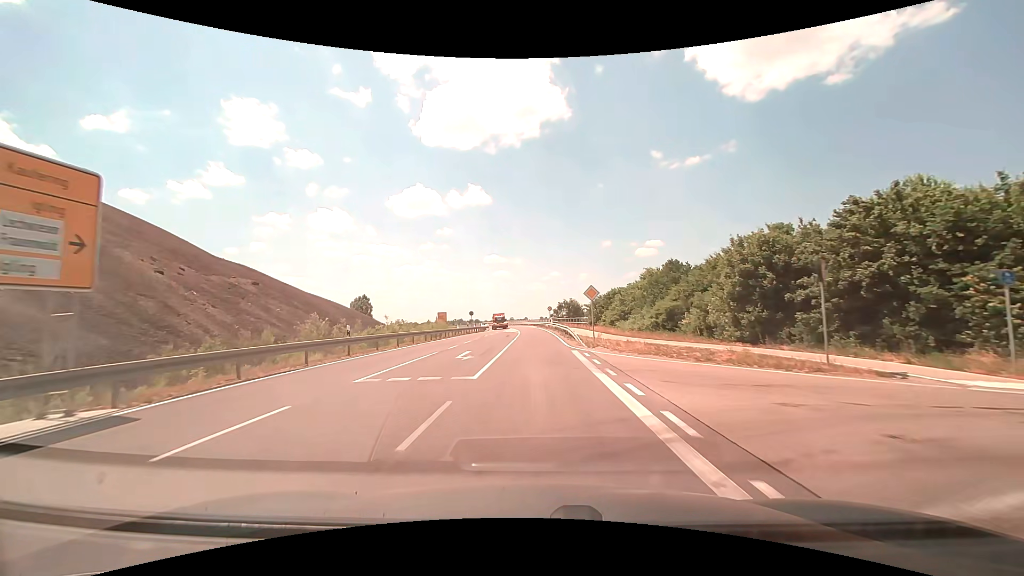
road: tertiary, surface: asphalt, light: Day
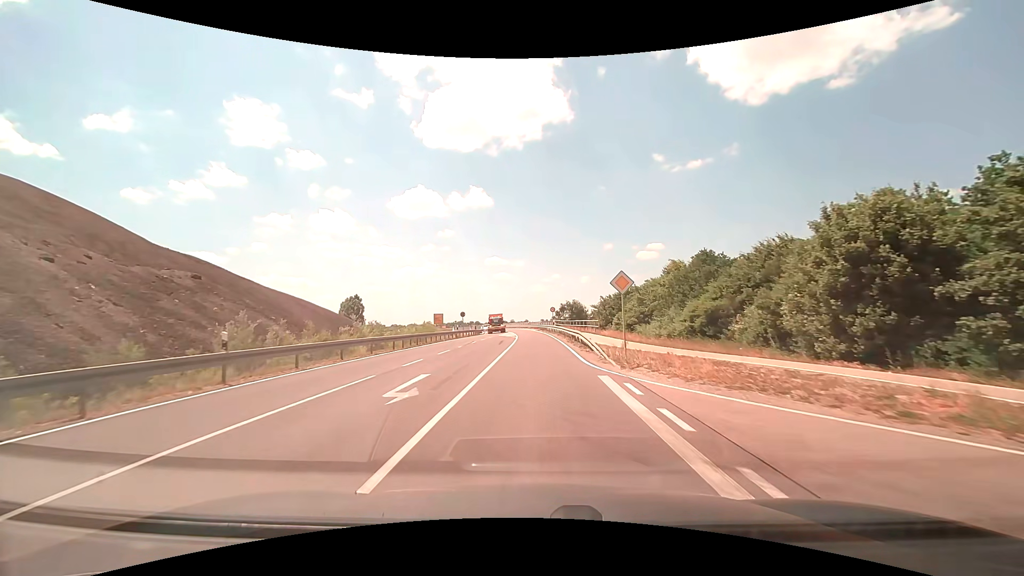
(0.0, +8.6) m; 0°
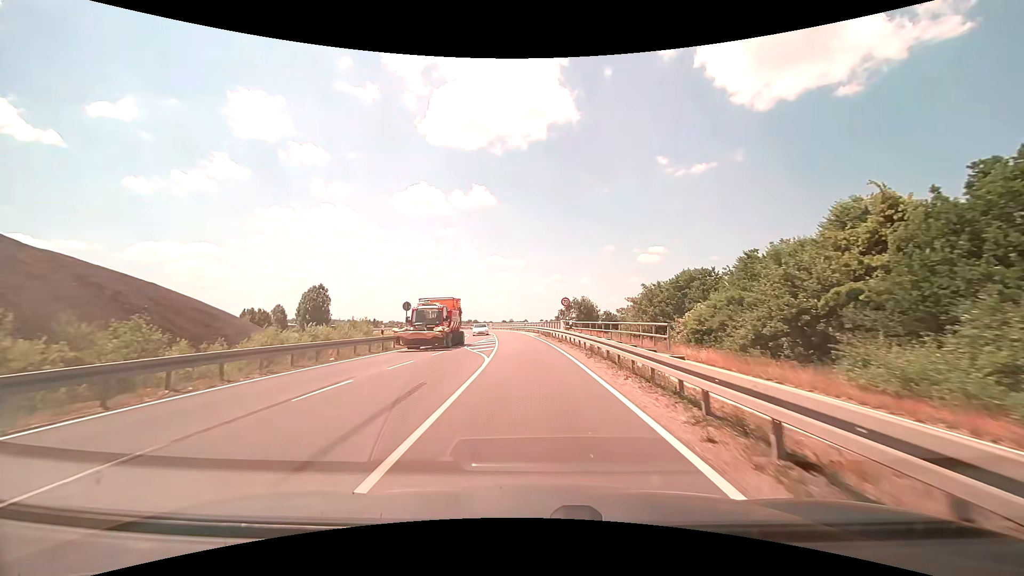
(0.0, +25.2) m; 0°
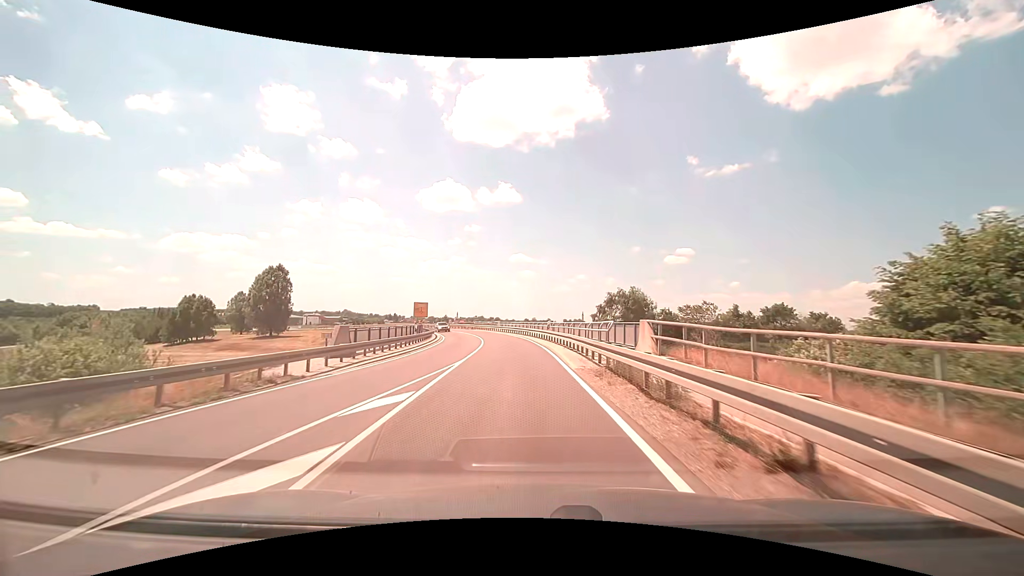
(-0.6, +32.4) m; -2°
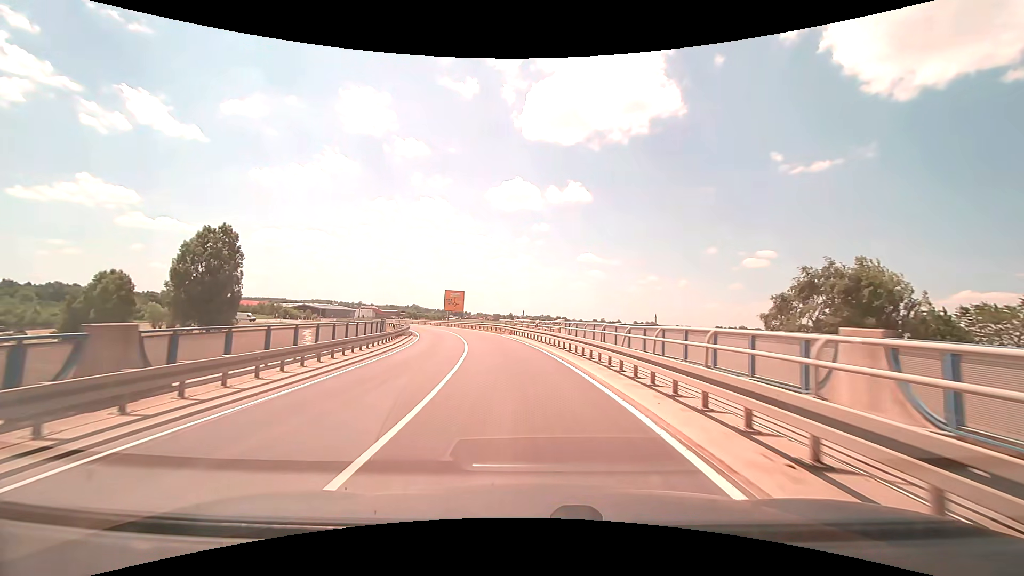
(-2.4, +39.3) m; -8°
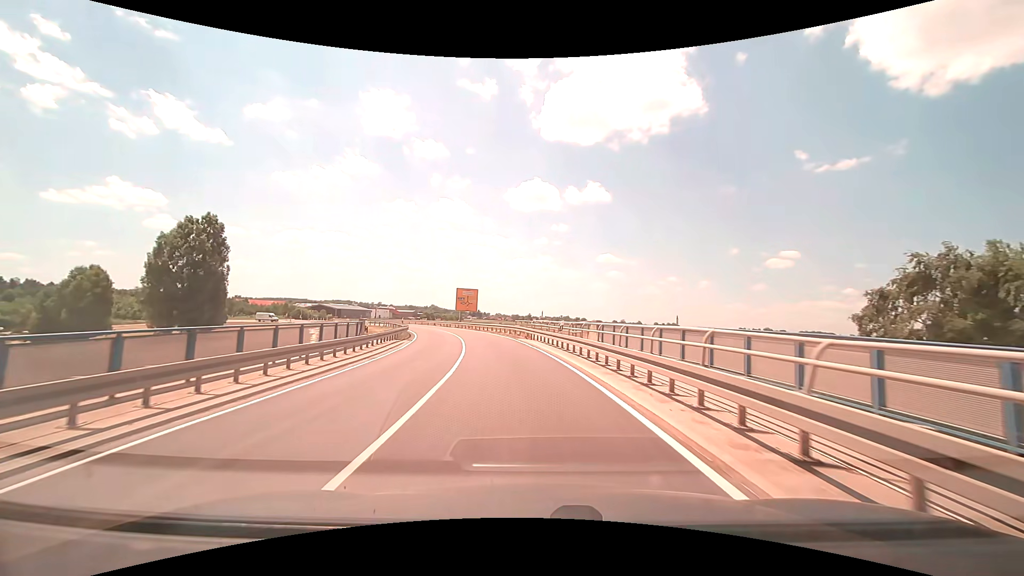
(-0.1, +7.8) m; -2°
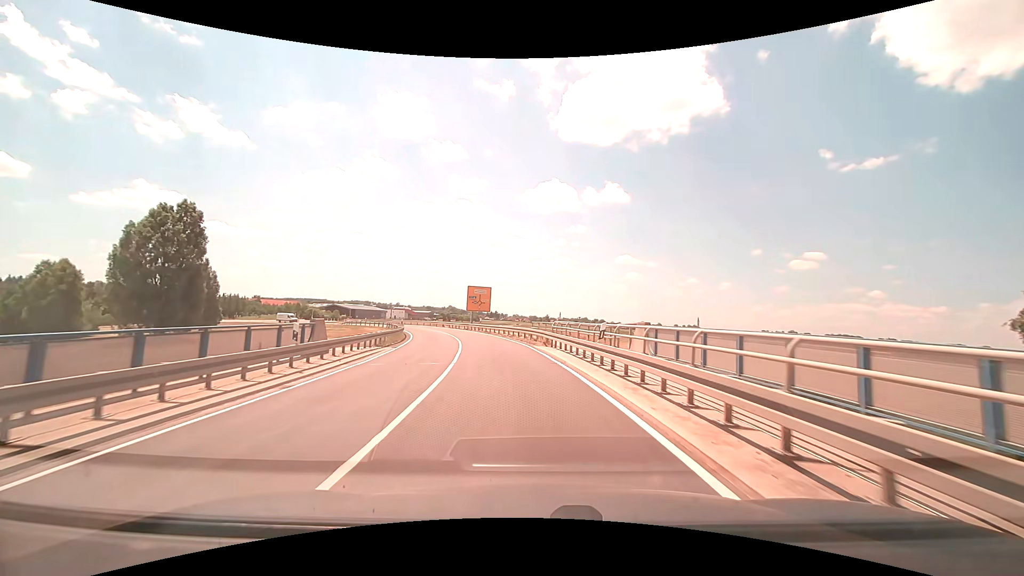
(-0.1, +7.7) m; -2°
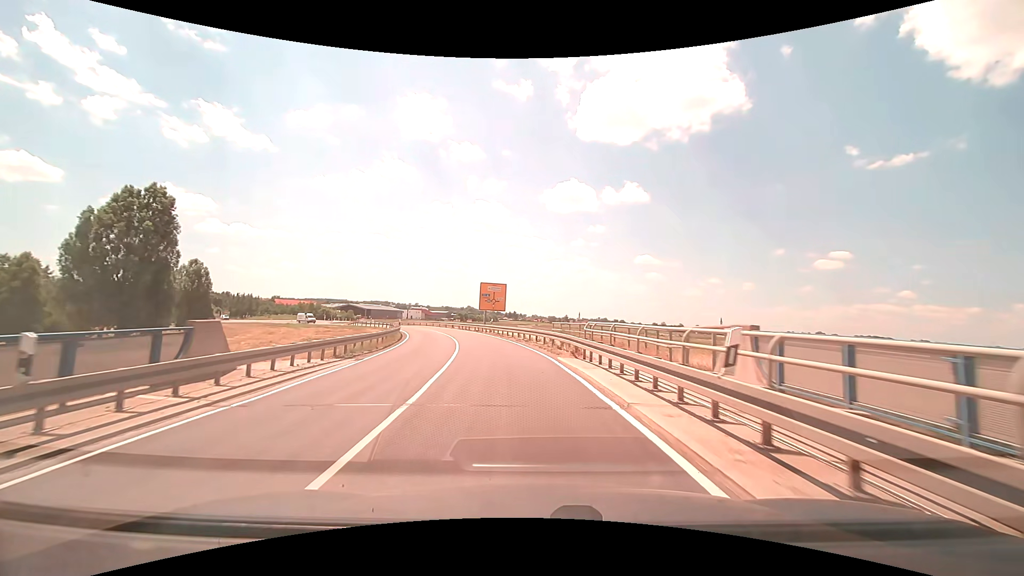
(-0.2, +7.7) m; -2°
(0, +10) (-1, +20) (-3, +30) (-5, +40) (-7, +49) (-10, +59) (-14, +68) (-18, +77) (-22, +86) (-27, +95) m
